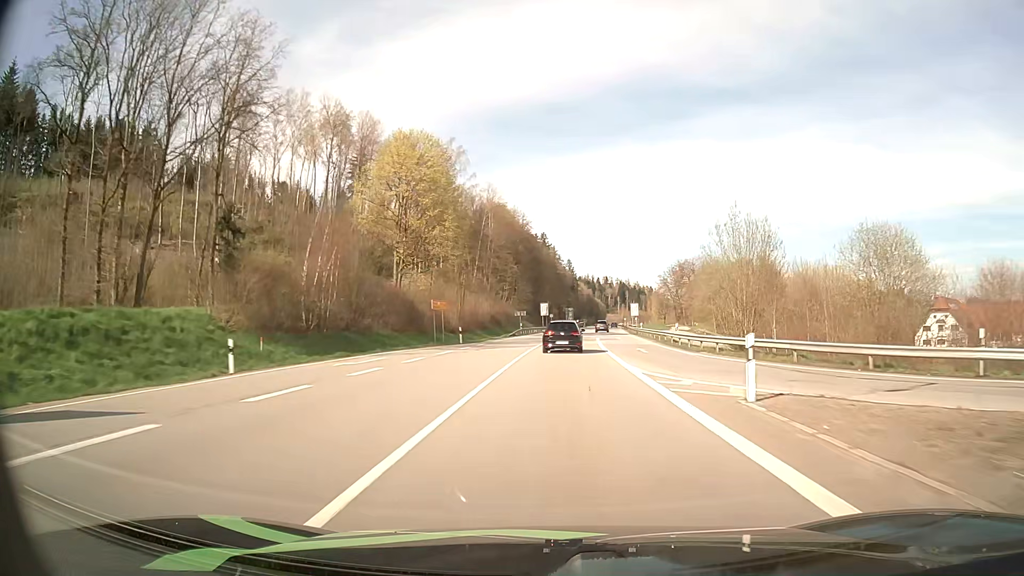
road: primary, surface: asphalt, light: Day
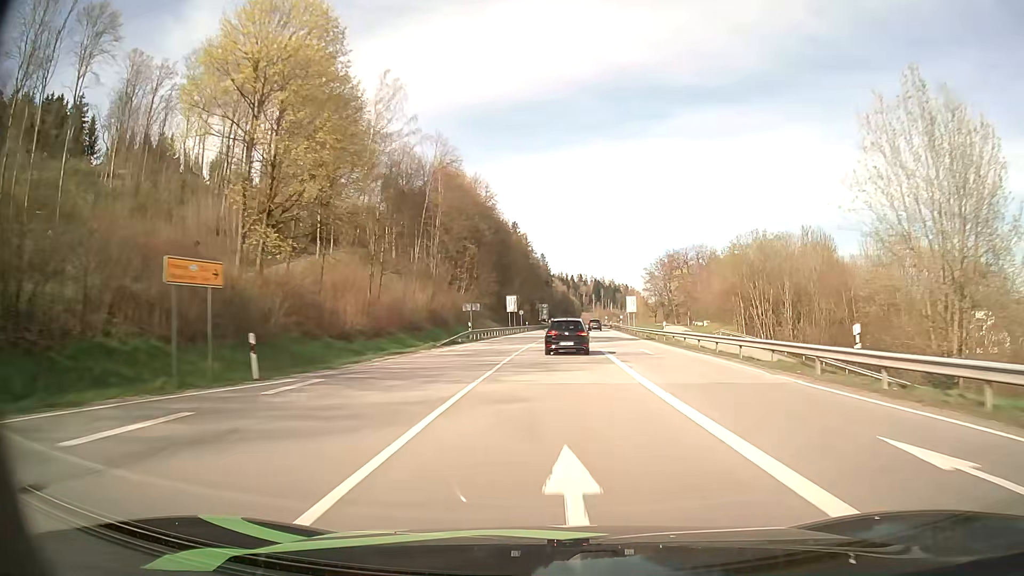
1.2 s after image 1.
(+0.6, +28.7) m; +2°
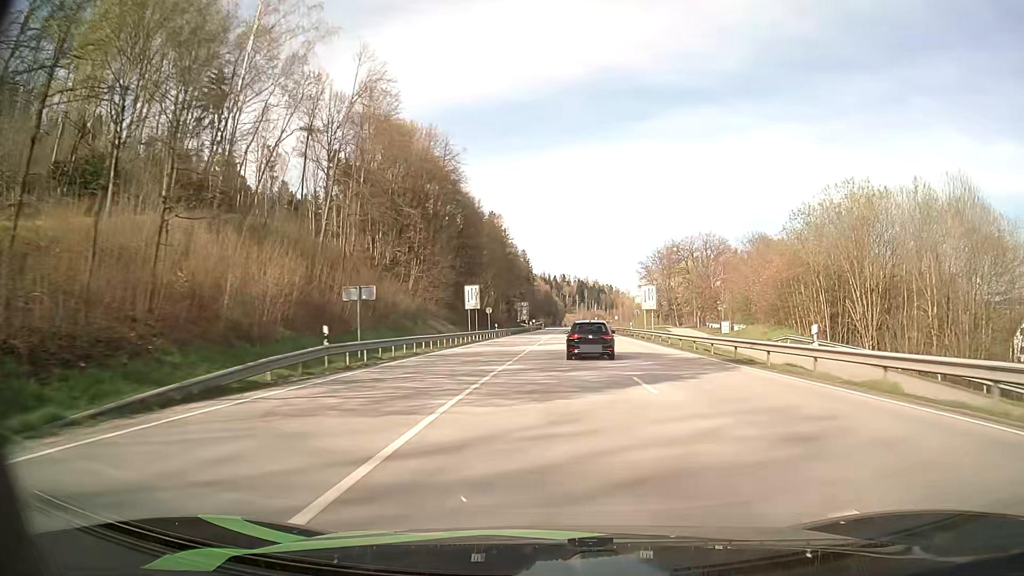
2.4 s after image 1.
(+0.4, +28.5) m; +2°
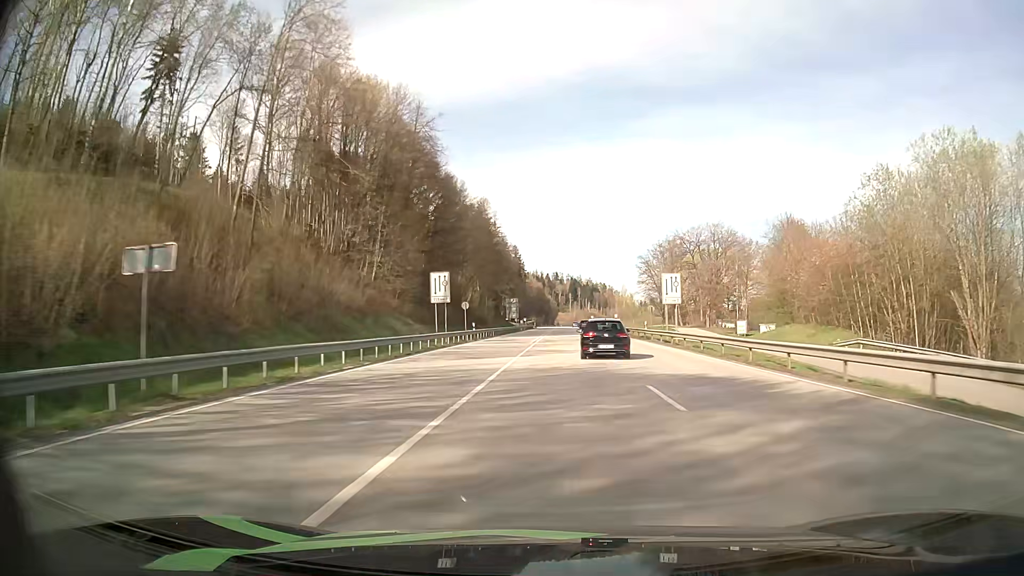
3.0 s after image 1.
(+0.1, +14.3) m; 0°
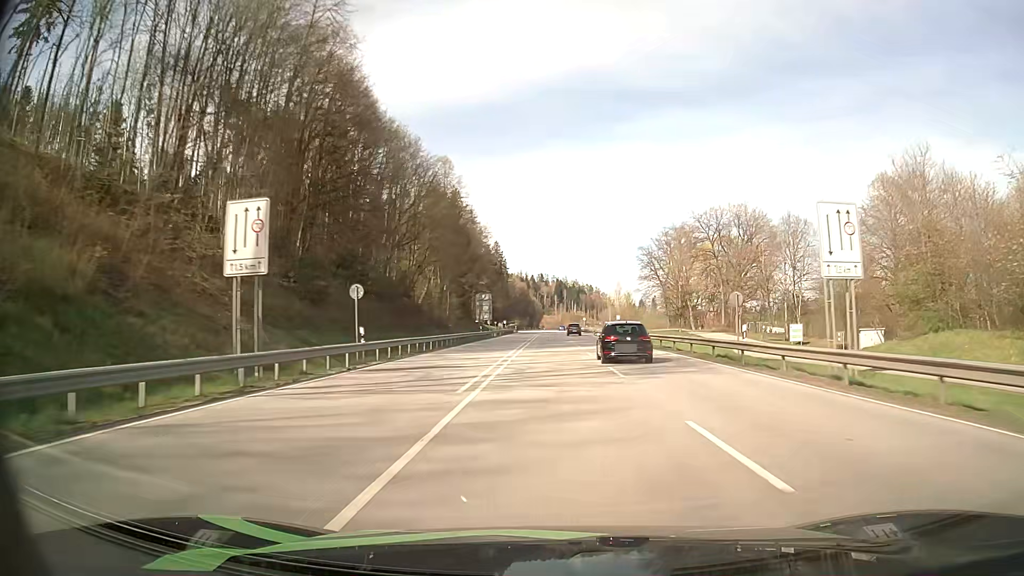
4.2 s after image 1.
(+0.4, +29.0) m; +1°
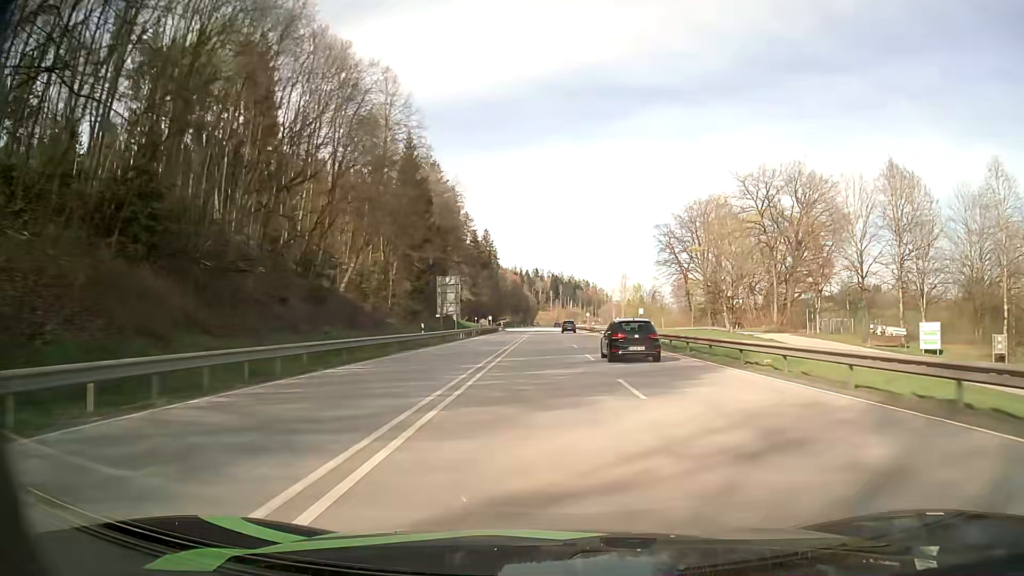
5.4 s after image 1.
(+0.2, +29.4) m; +1°
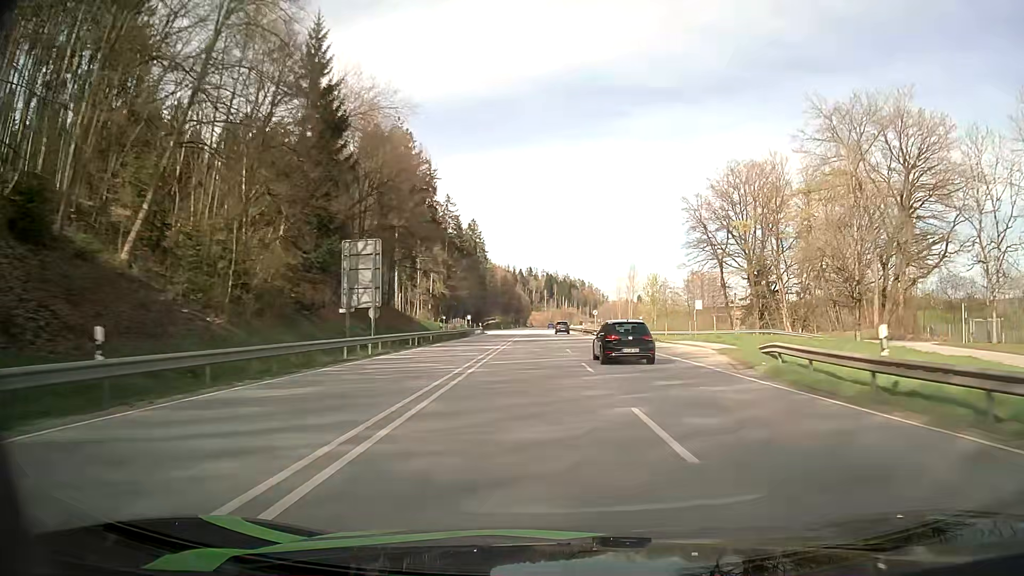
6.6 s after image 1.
(0.0, +29.2) m; 0°
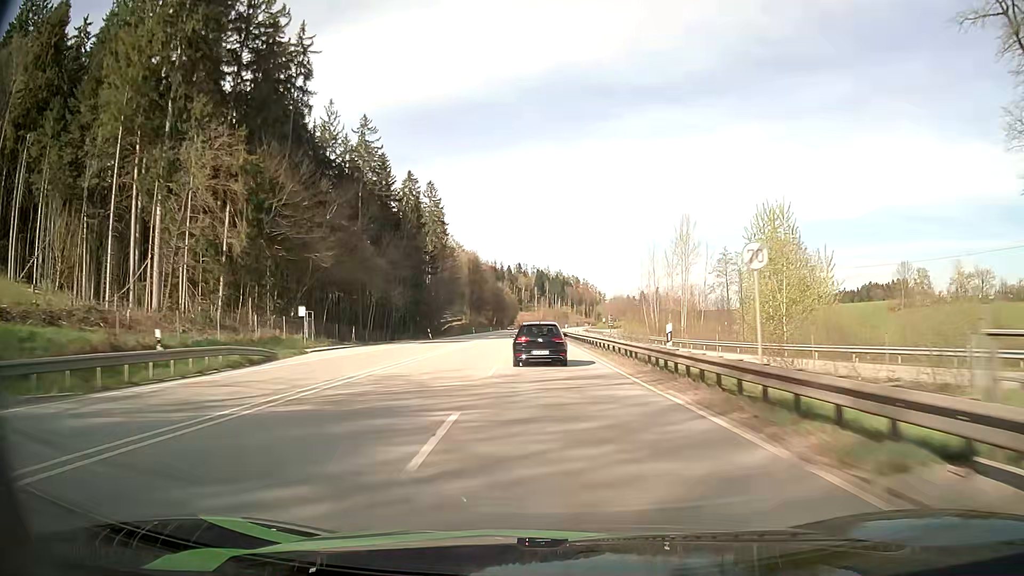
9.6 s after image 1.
(+1.5, +72.3) m; +1°
(0, +10) (0, +20) (0, +30) (-1, +40) (-1, +50) (-1, +60) (-2, +70) (-2, +80) (-2, +90) (-3, +100) m
